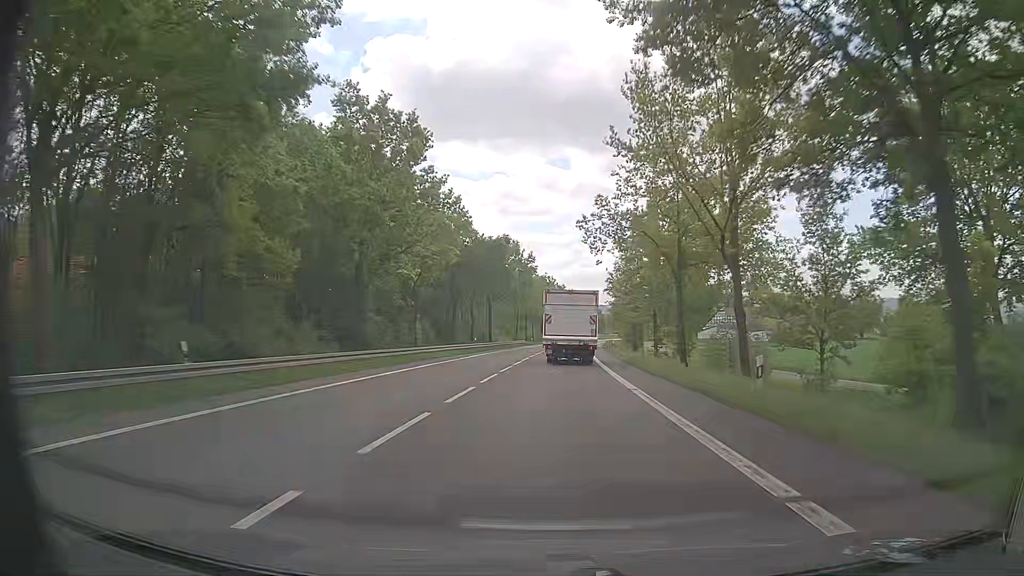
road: primary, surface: asphalt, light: Day
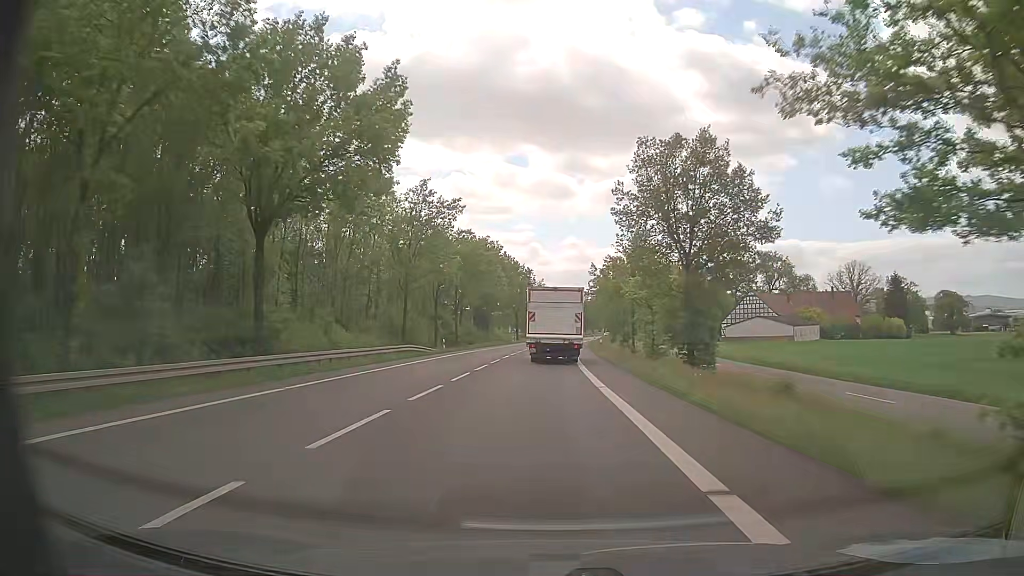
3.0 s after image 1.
(+2.5, +59.7) m; +4°
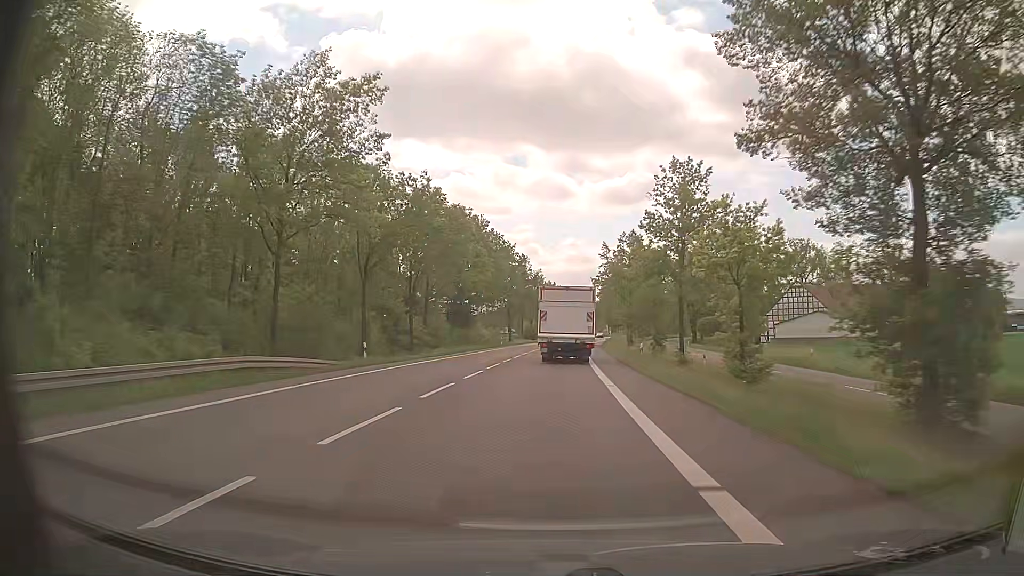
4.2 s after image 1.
(-0.1, +23.8) m; 0°
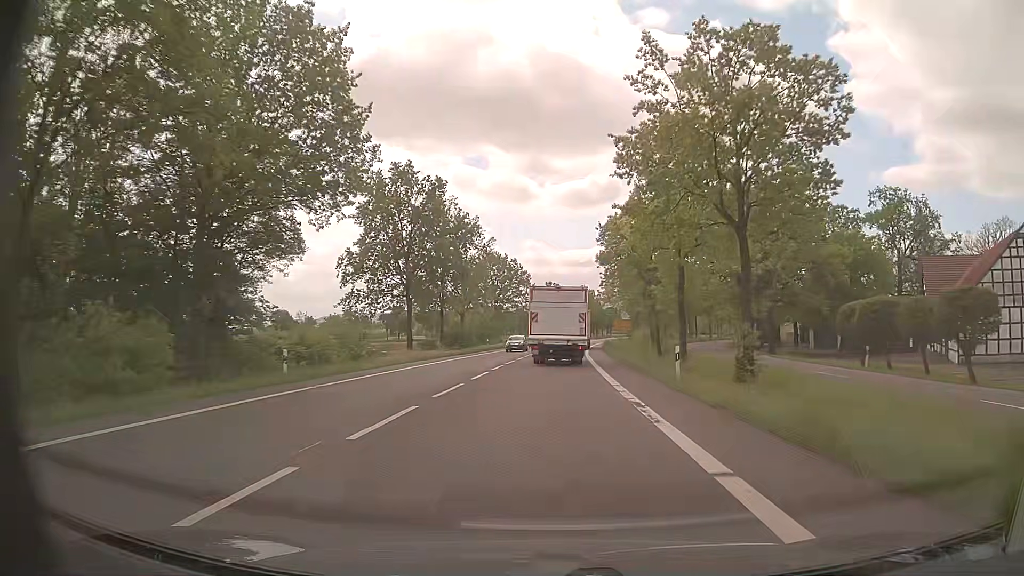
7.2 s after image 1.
(+1.8, +59.2) m; +4°
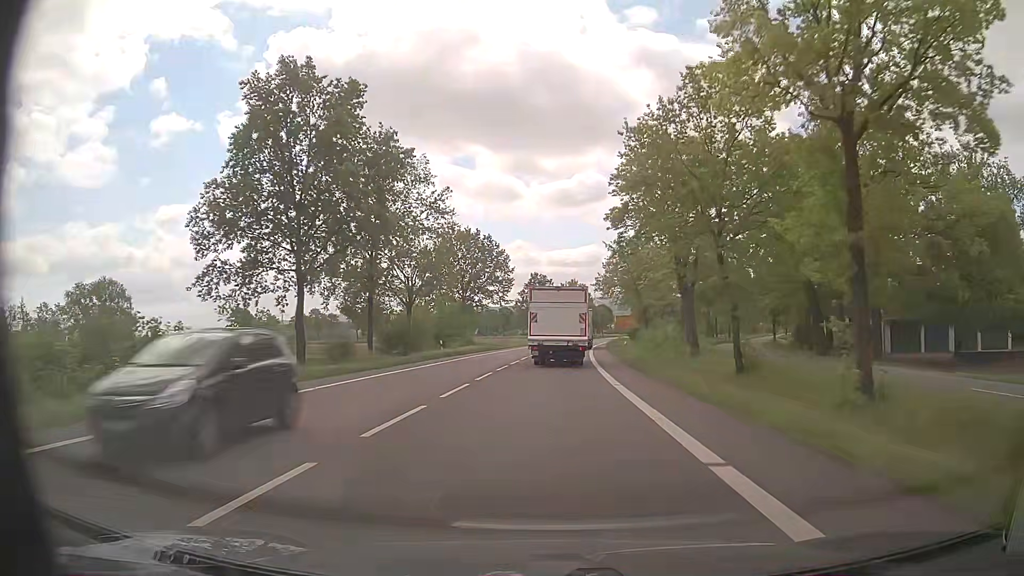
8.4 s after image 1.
(+0.2, +23.5) m; +1°
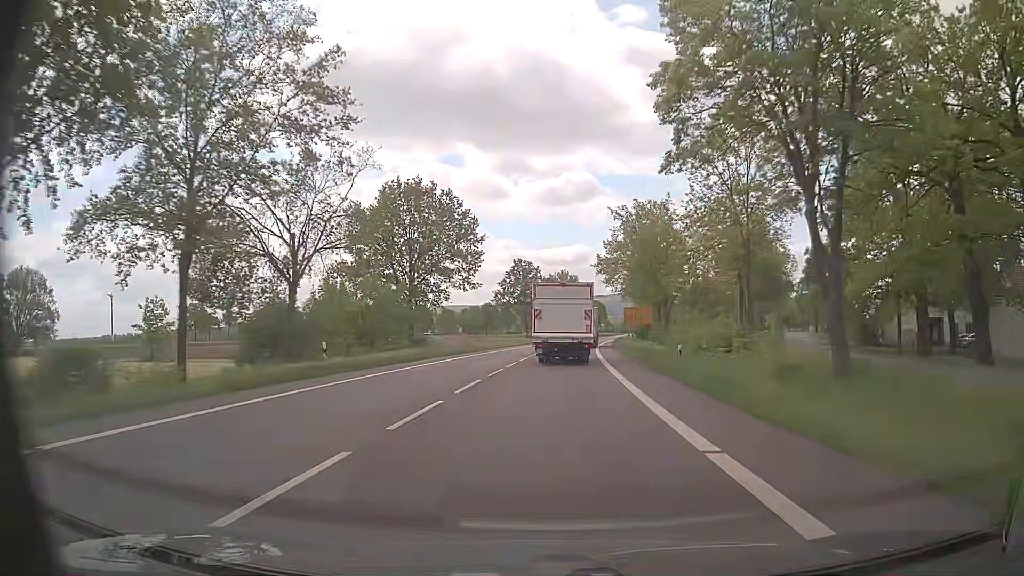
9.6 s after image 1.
(+0.3, +23.4) m; +1°
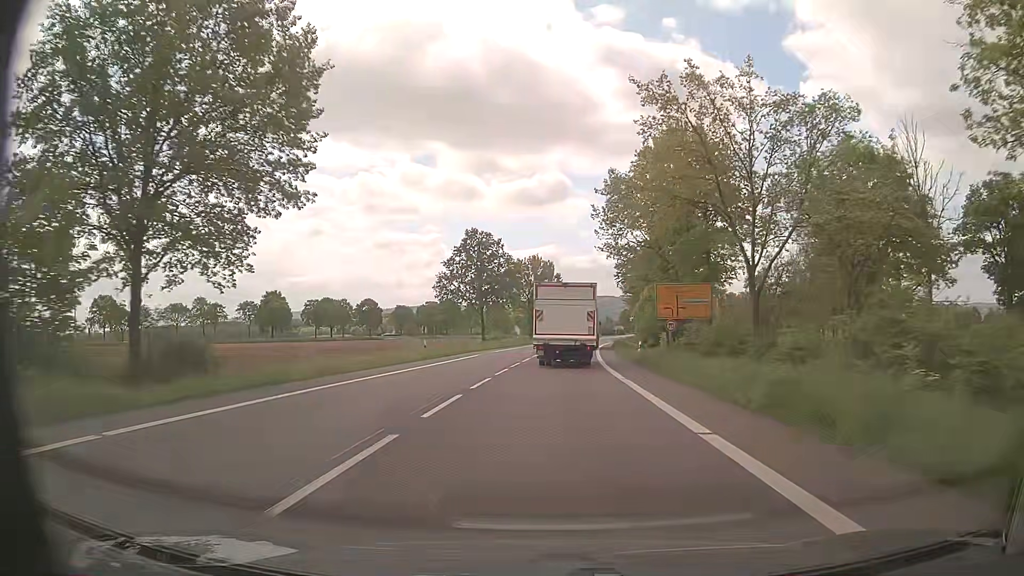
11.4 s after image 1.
(+0.6, +34.4) m; +2°
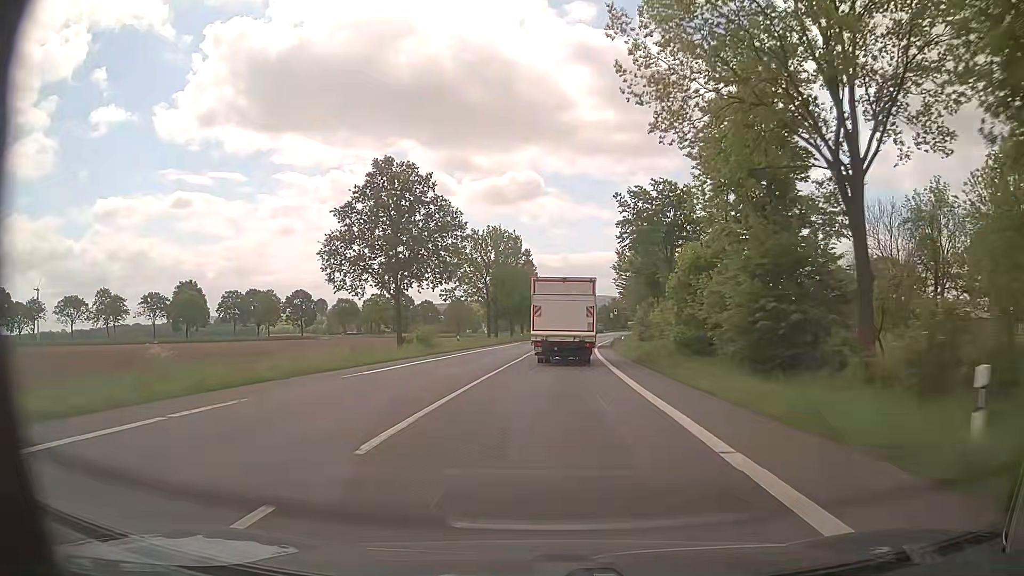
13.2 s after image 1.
(+0.6, +33.7) m; +2°
(0, +10) (0, +20) (+1, +30) (+1, +40) (+2, +50) (+2, +60) (+3, +70) (+4, +80) (+5, +90) (+7, +100) m
